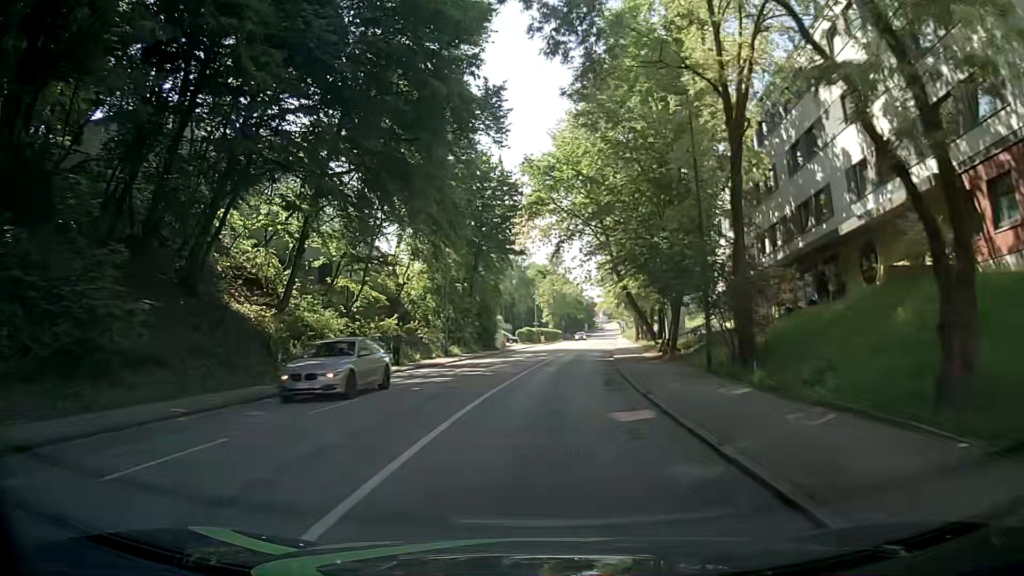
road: tertiary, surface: asphalt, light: Day
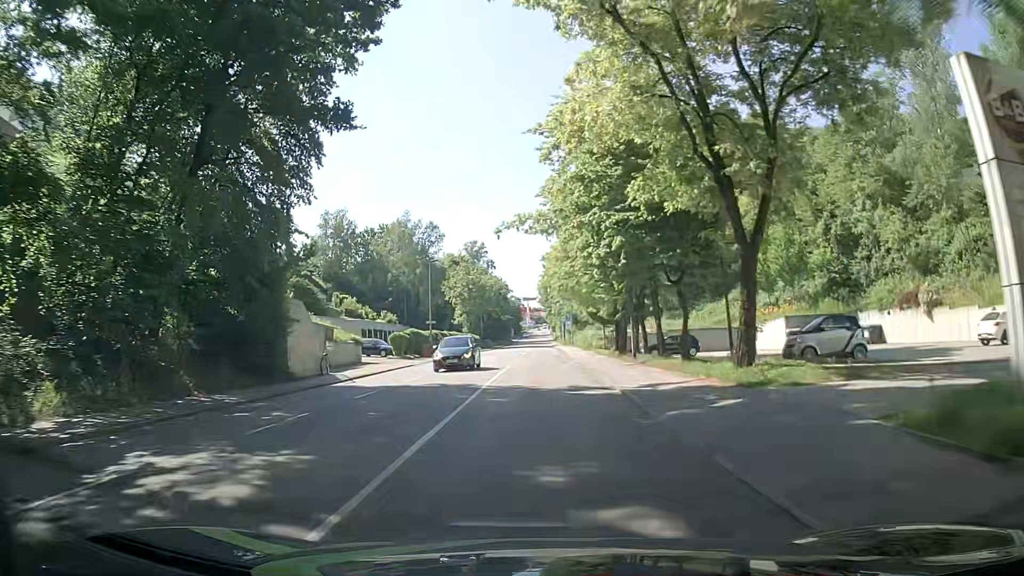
(+2.5, +38.6) m; +6°
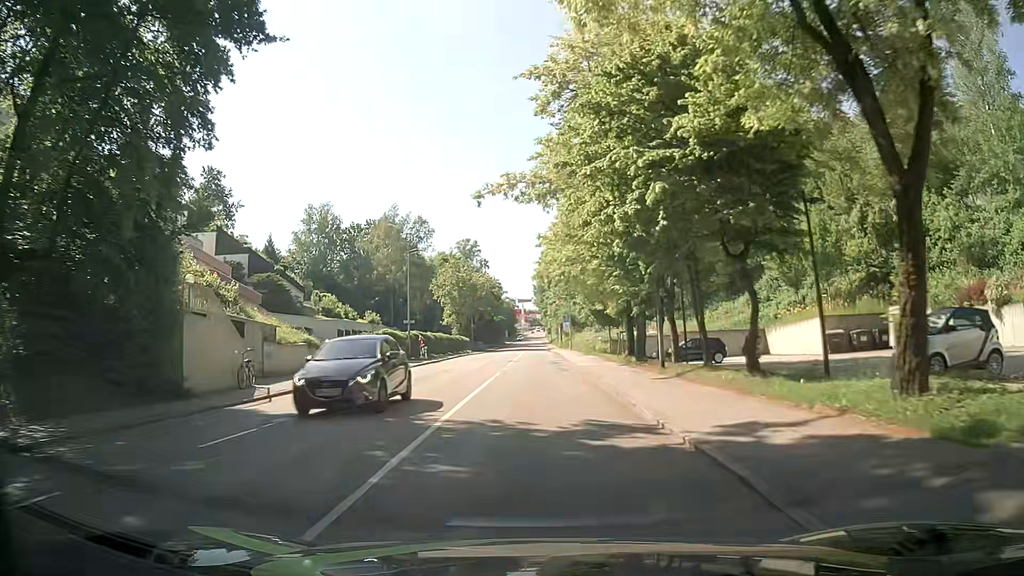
(+0.1, +7.6) m; 0°
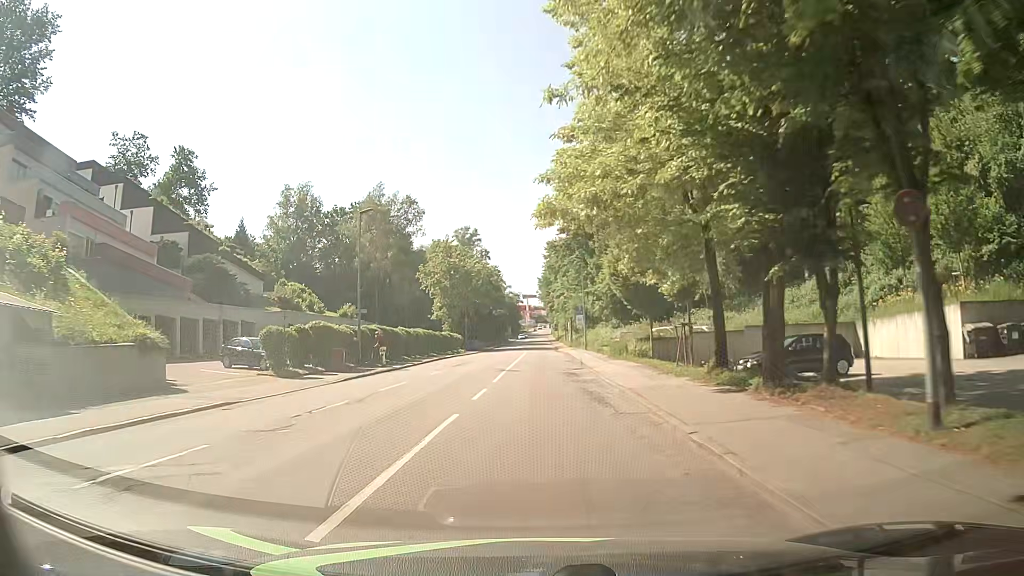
(0.0, +15.3) m; -1°
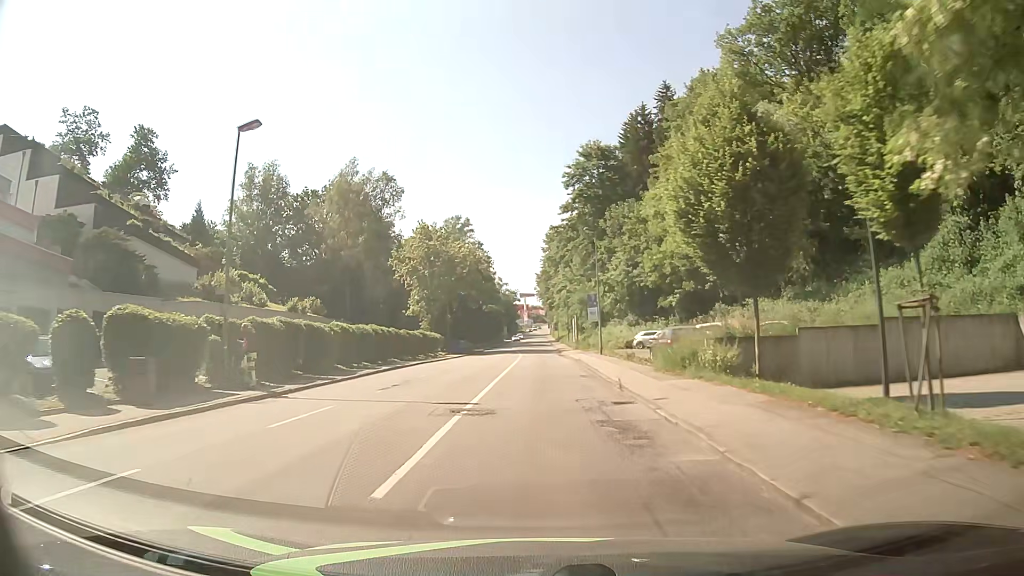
(+0.2, +15.4) m; +1°
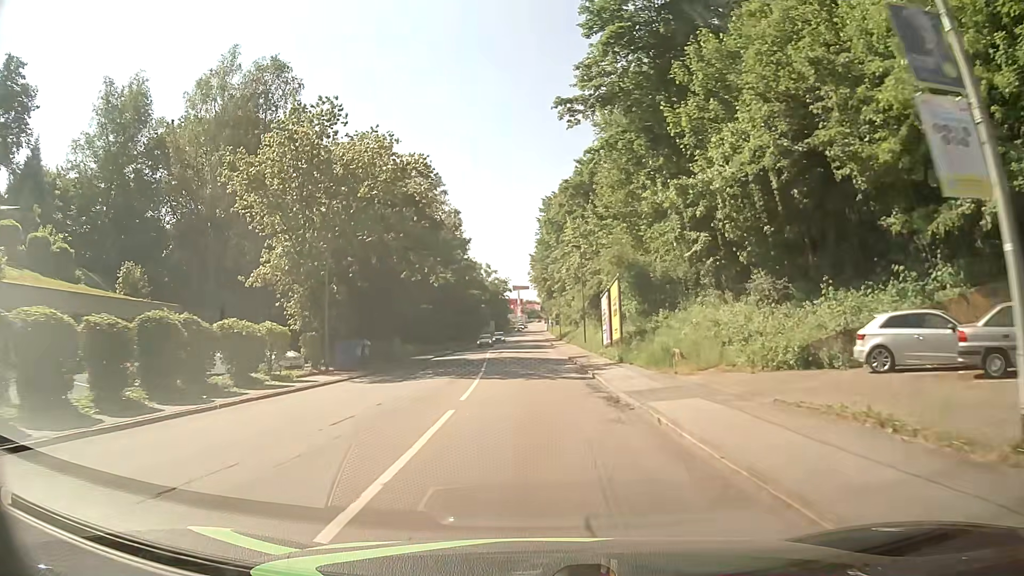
(+0.5, +38.9) m; +1°
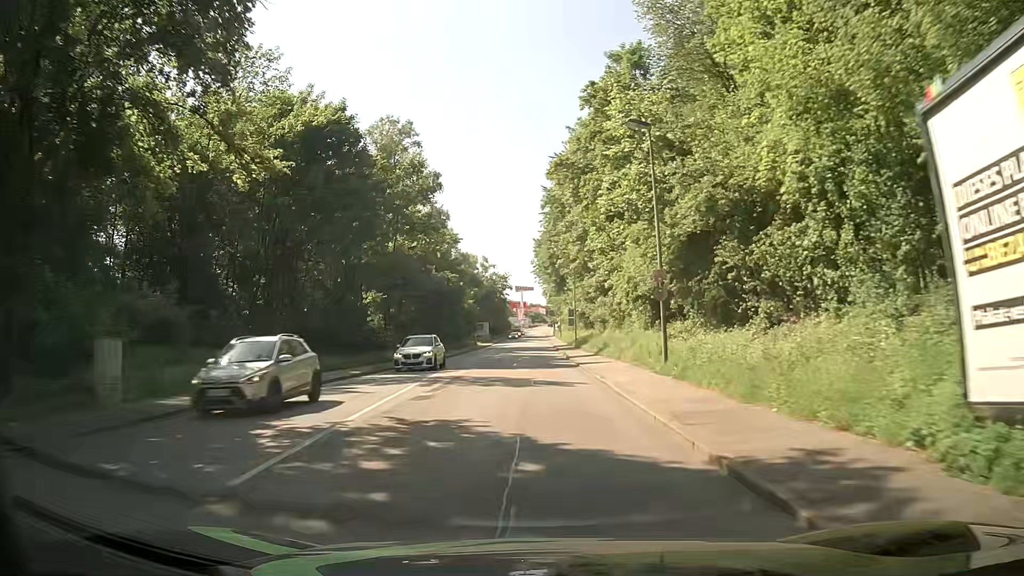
(0.0, +32.0) m; 0°
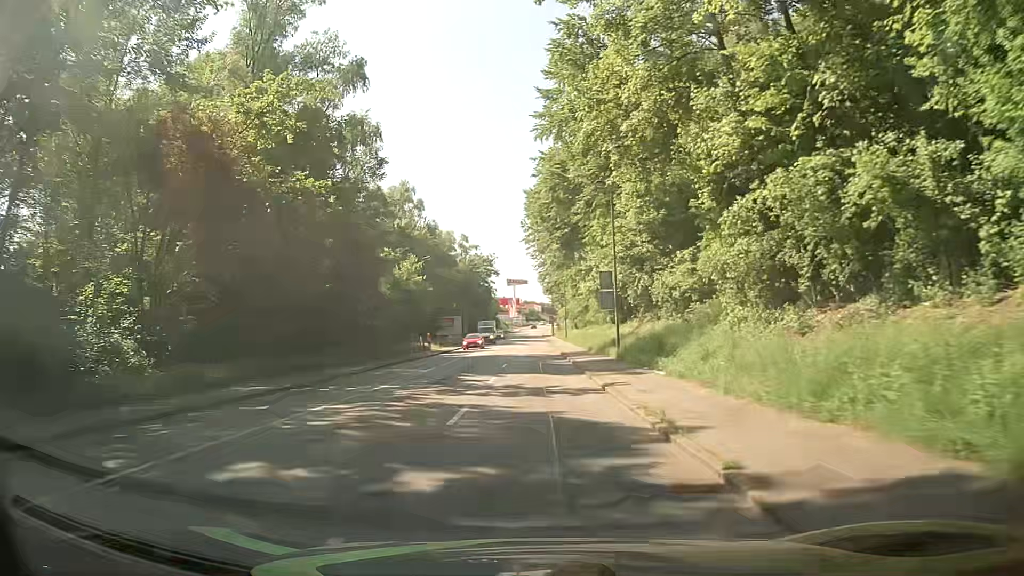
(-0.1, +40.4) m; 0°
(0, +10) (0, +20) (0, +30) (0, +40) (0, +50) (0, +60) (-1, +70) (-1, +80) (-1, +90) (-1, +100) m
